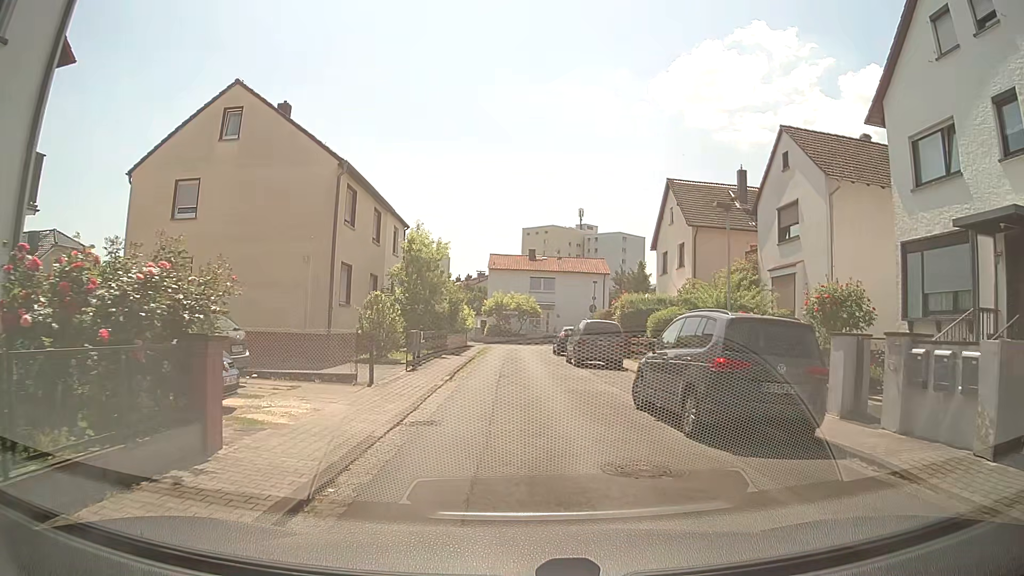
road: residential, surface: asphalt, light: Day
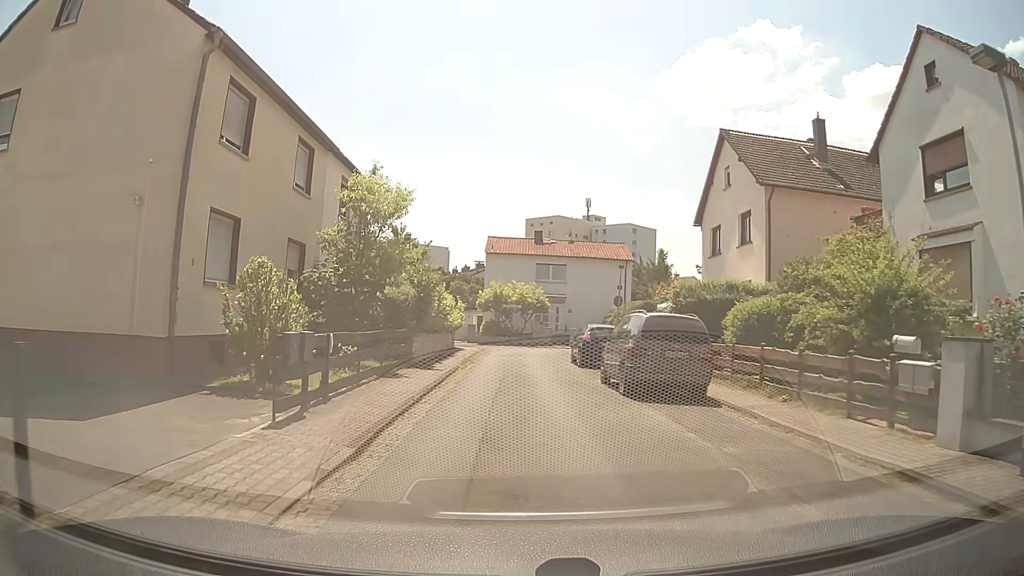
(0.0, +10.7) m; 0°
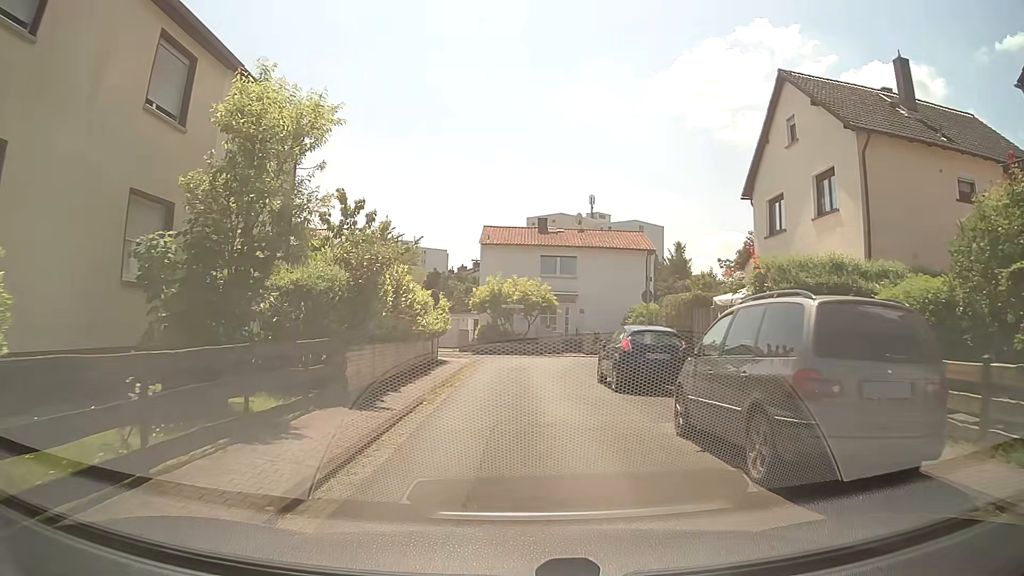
(0.0, +7.9) m; +1°
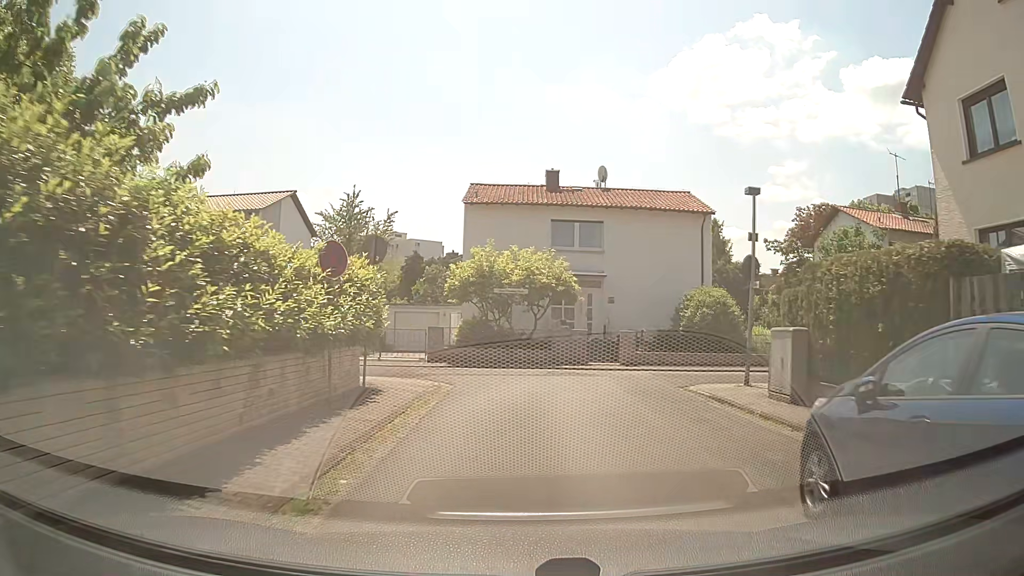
(-0.4, +12.8) m; -3°
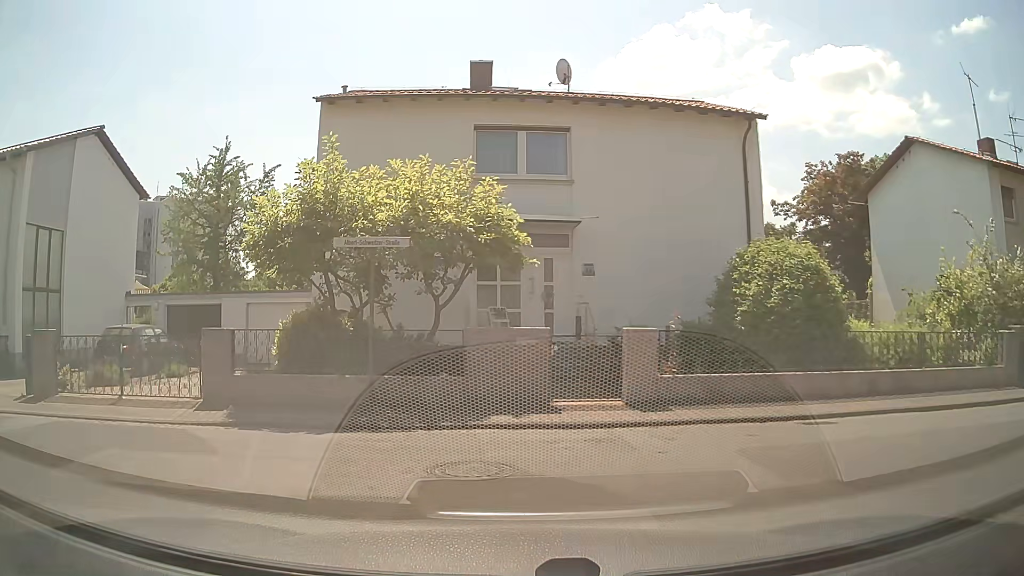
(+1.3, +12.5) m; +5°
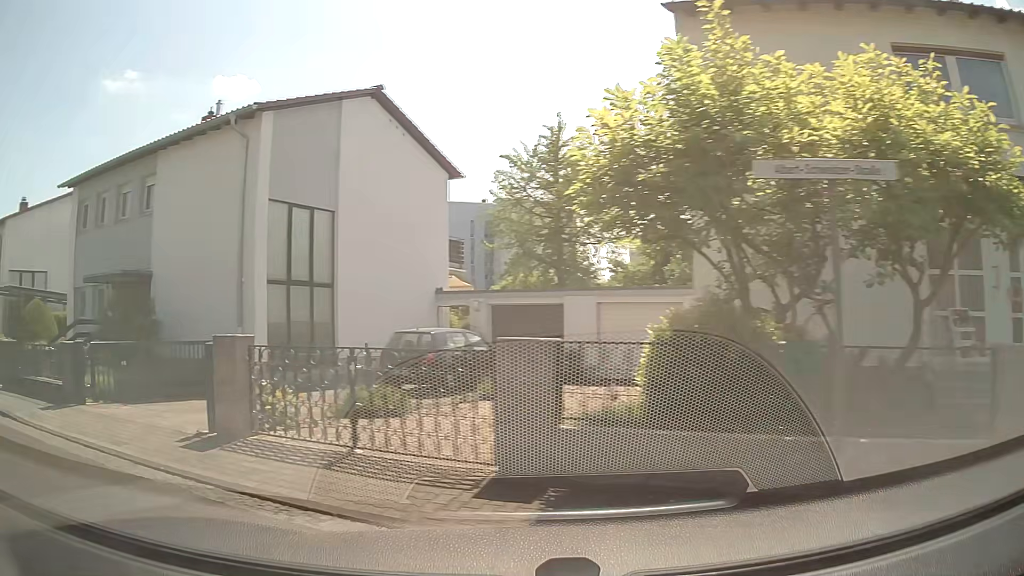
(-1.0, +5.3) m; -28°
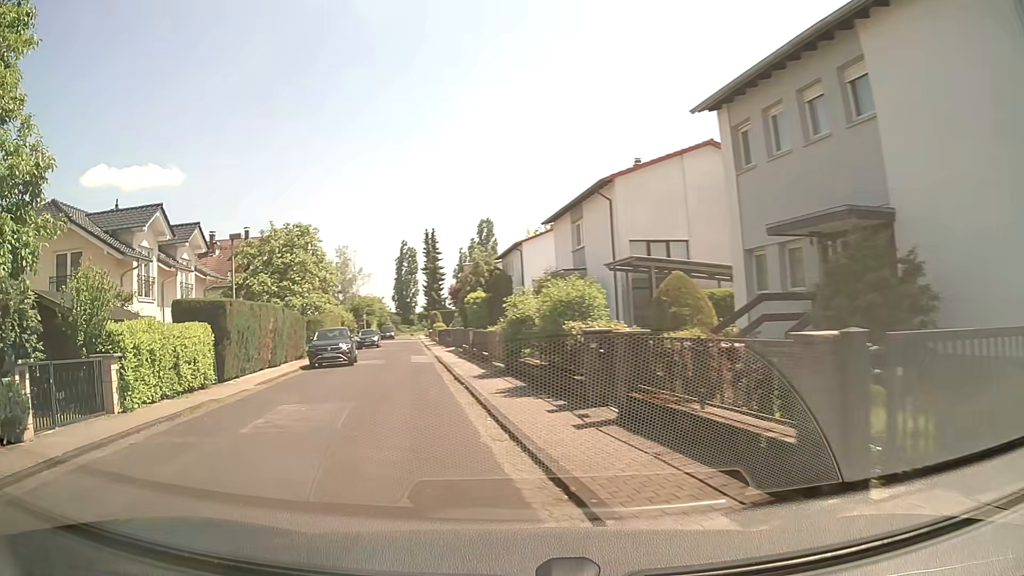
(-4.7, +6.6) m; -57°
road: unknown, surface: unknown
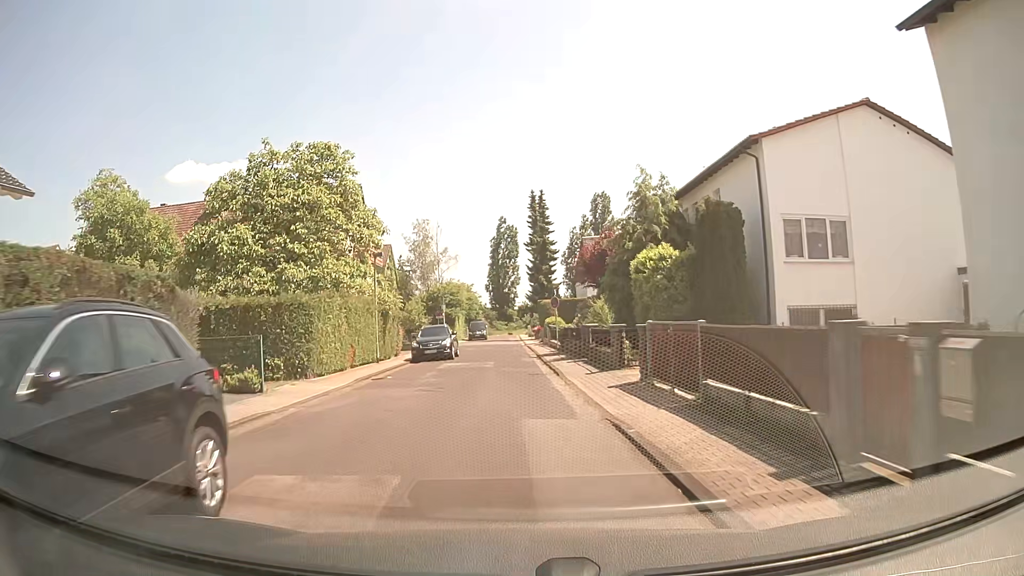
(-4.0, +25.2) m; -8°
